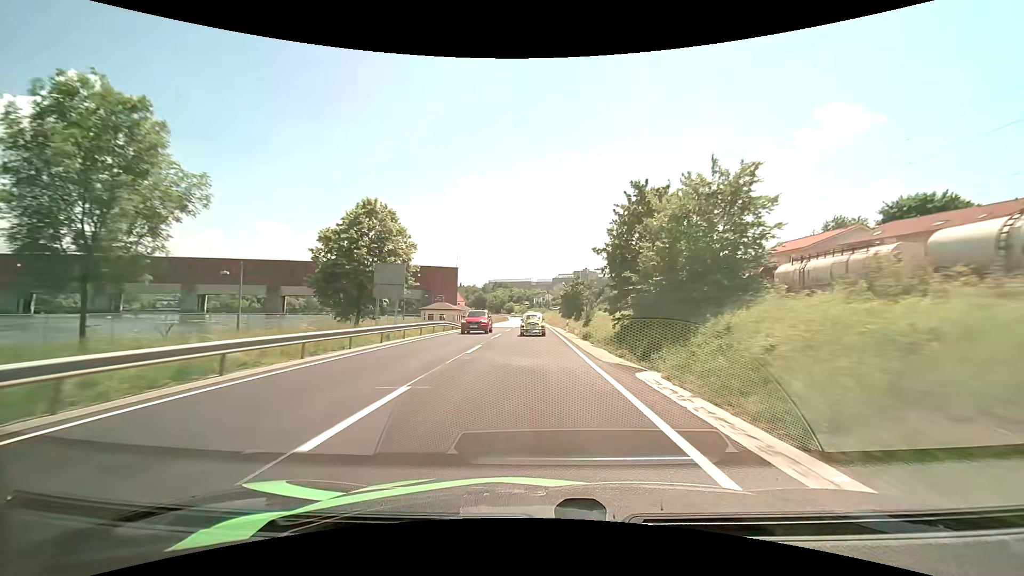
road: primary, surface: asphalt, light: Day
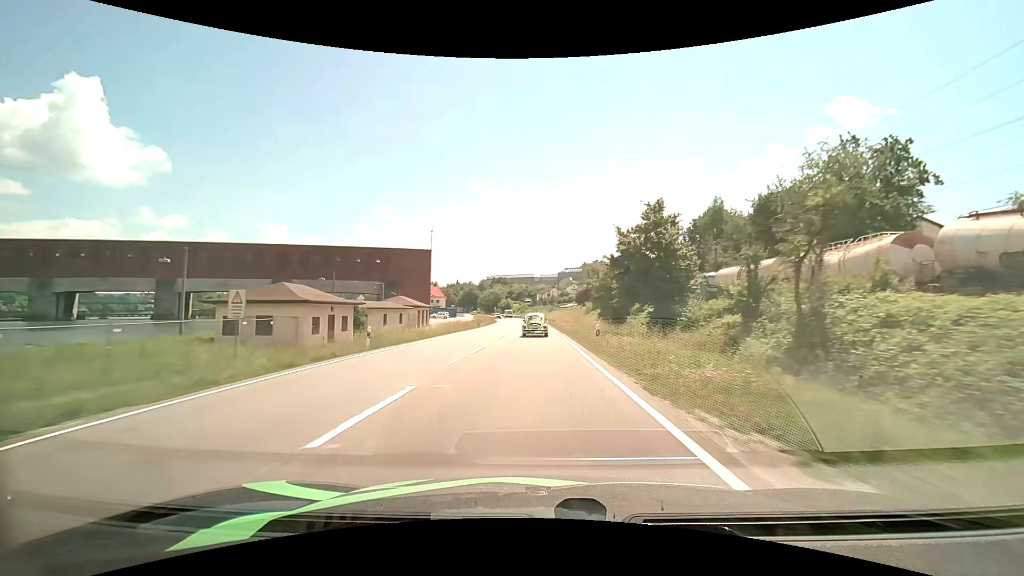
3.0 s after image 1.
(-0.1, +59.8) m; 0°
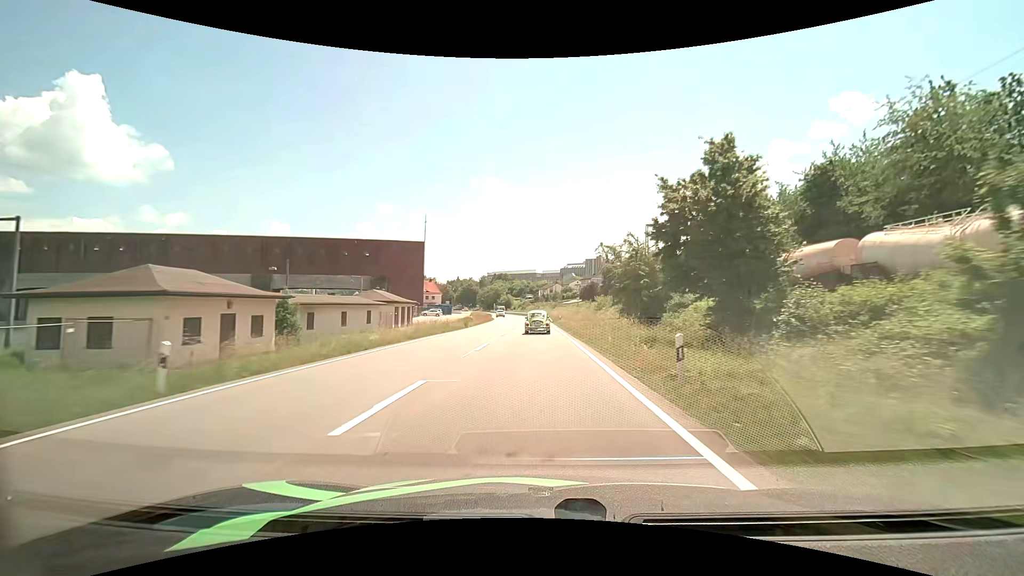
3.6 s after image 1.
(0.0, +11.6) m; 0°
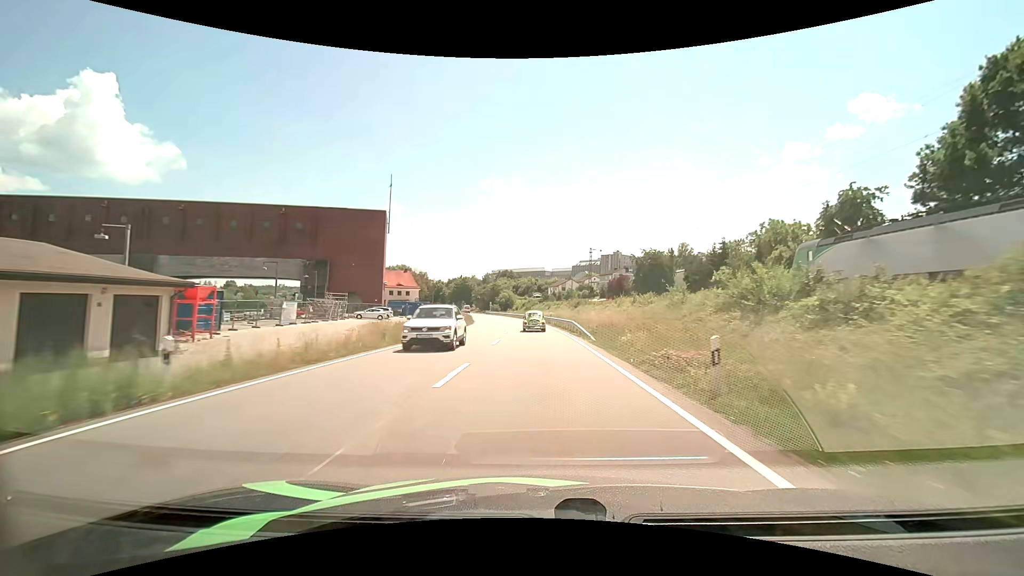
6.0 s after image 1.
(-0.5, +44.5) m; -1°
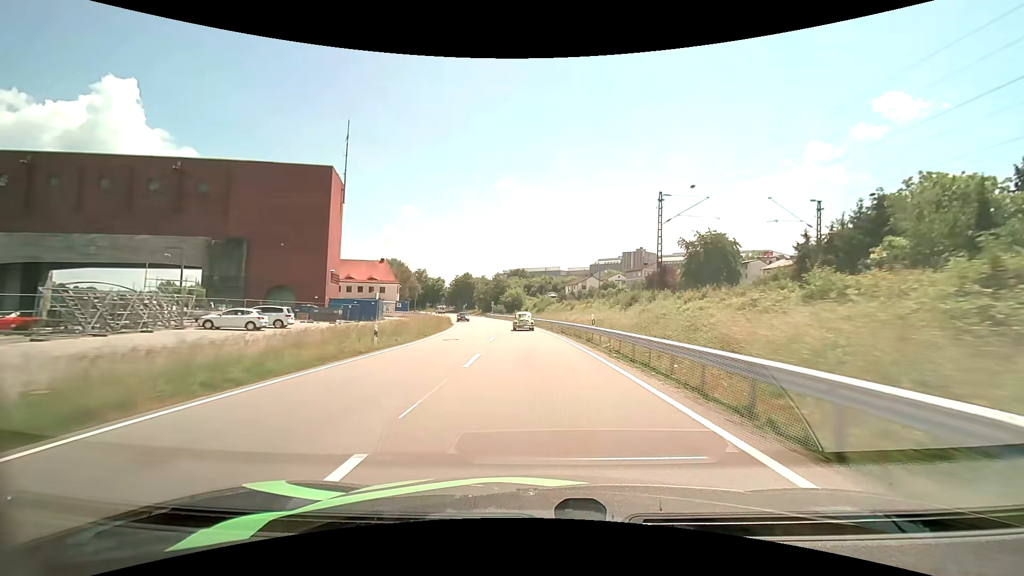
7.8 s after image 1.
(-0.4, +32.4) m; -2°
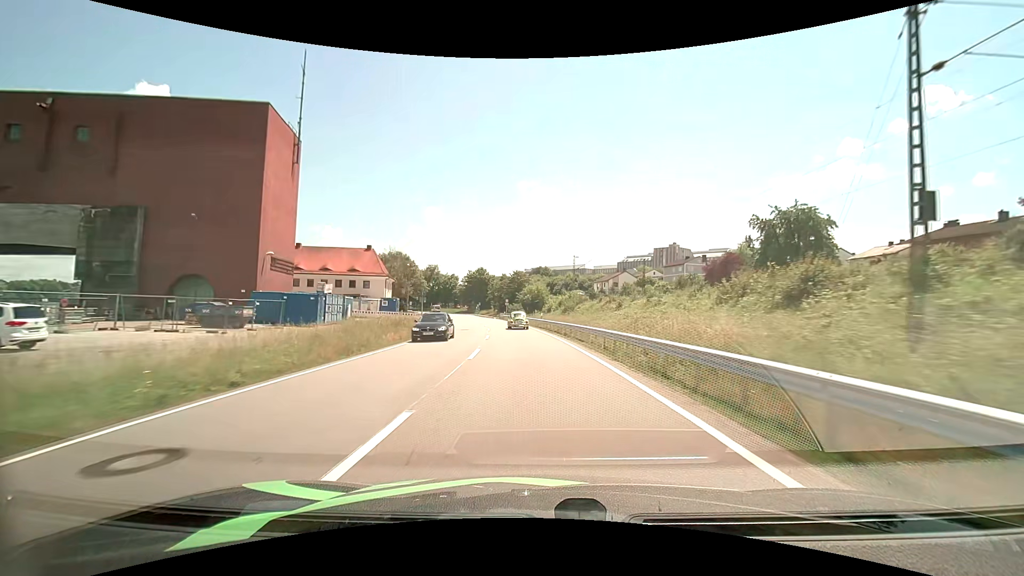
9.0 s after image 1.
(-0.3, +22.0) m; -2°
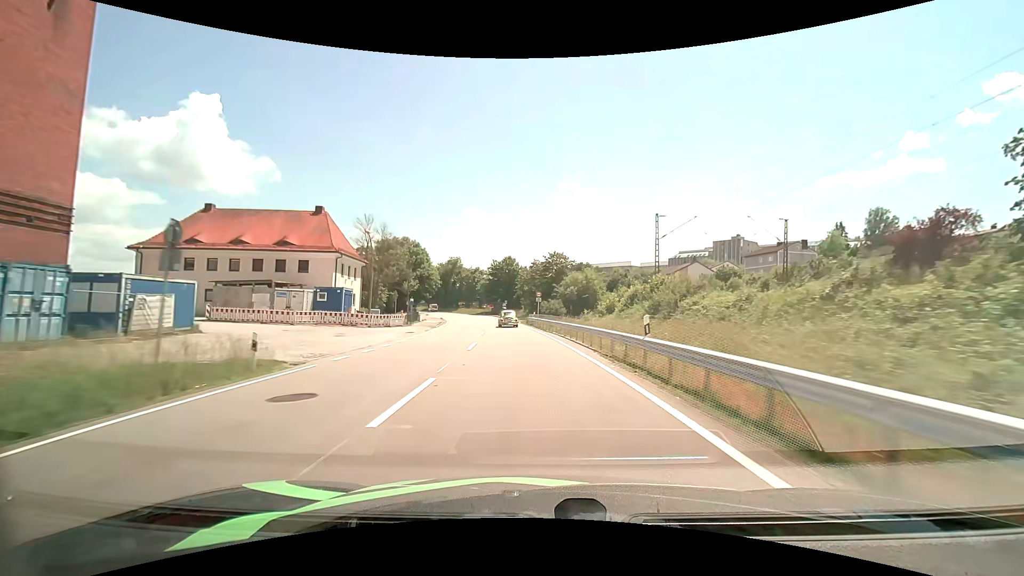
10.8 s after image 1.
(-1.3, +32.9) m; -4°
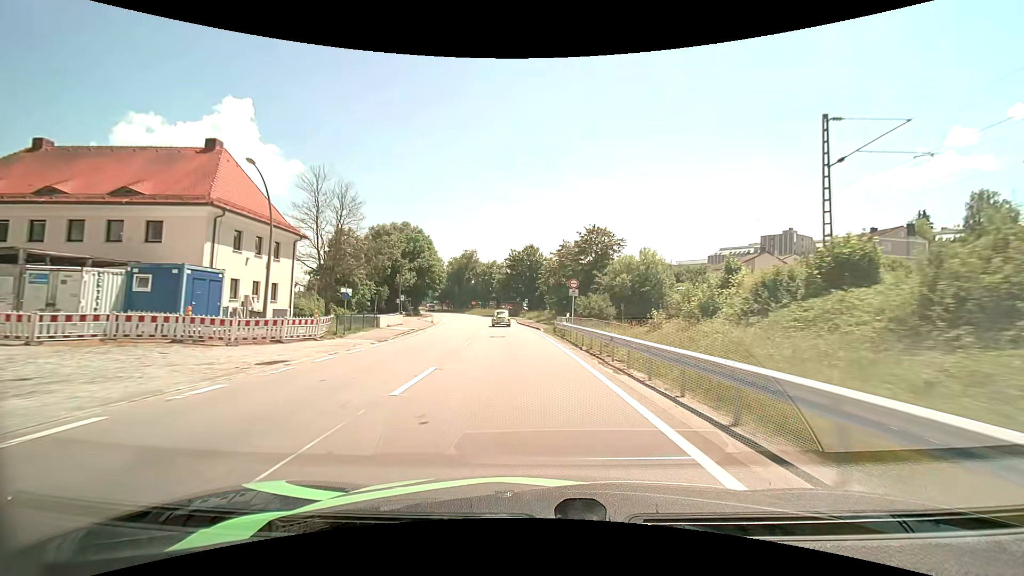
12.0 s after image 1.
(-0.6, +21.9) m; -3°
(0, +10) (-1, +20) (-1, +30) (-2, +40) (-4, +50) (-5, +60) (-7, +70) (-9, +79) (-11, +89) (-14, +99) m
